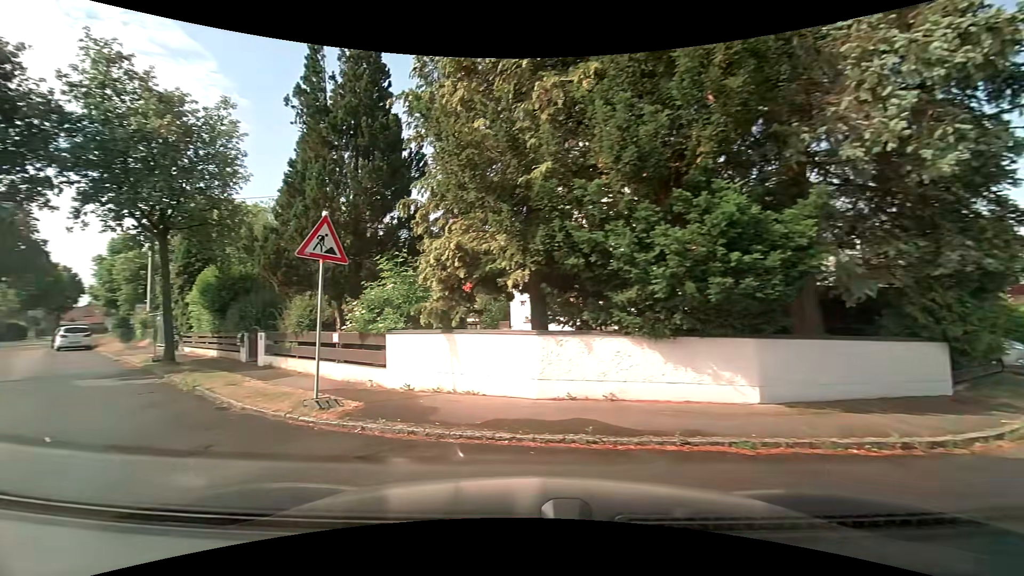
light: Day
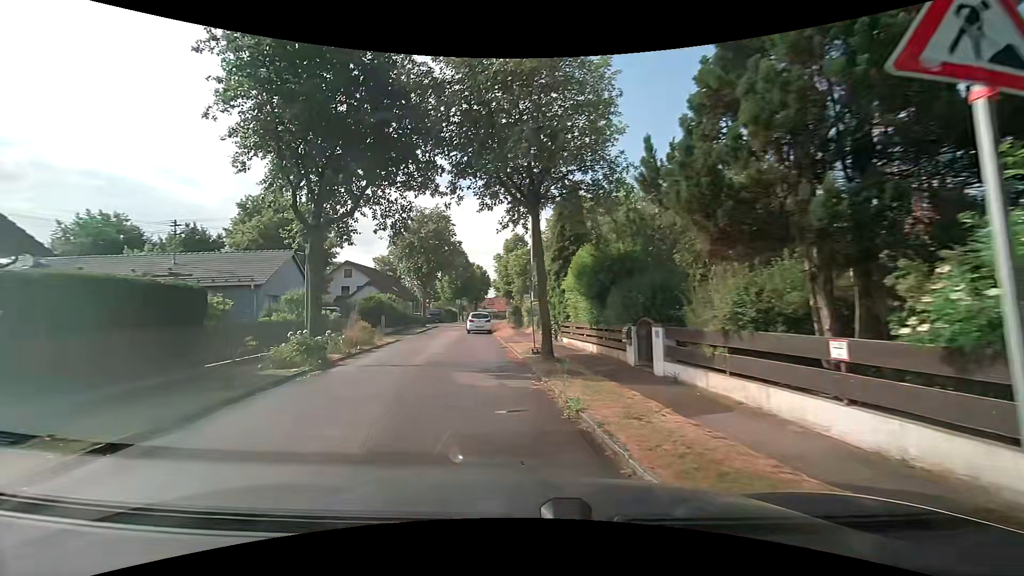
(-2.5, +5.3) m; -43°
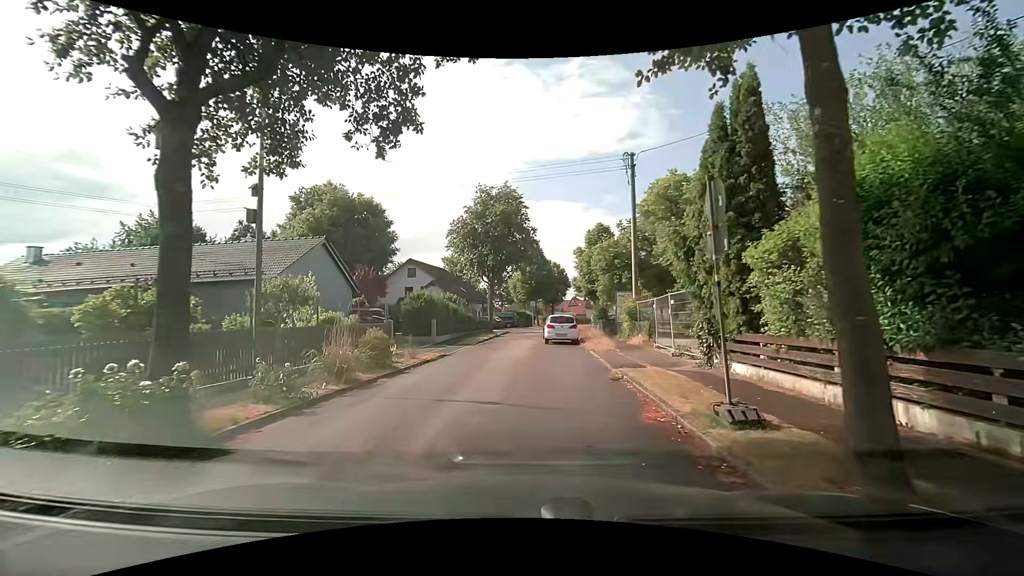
(-1.1, +9.3) m; -8°
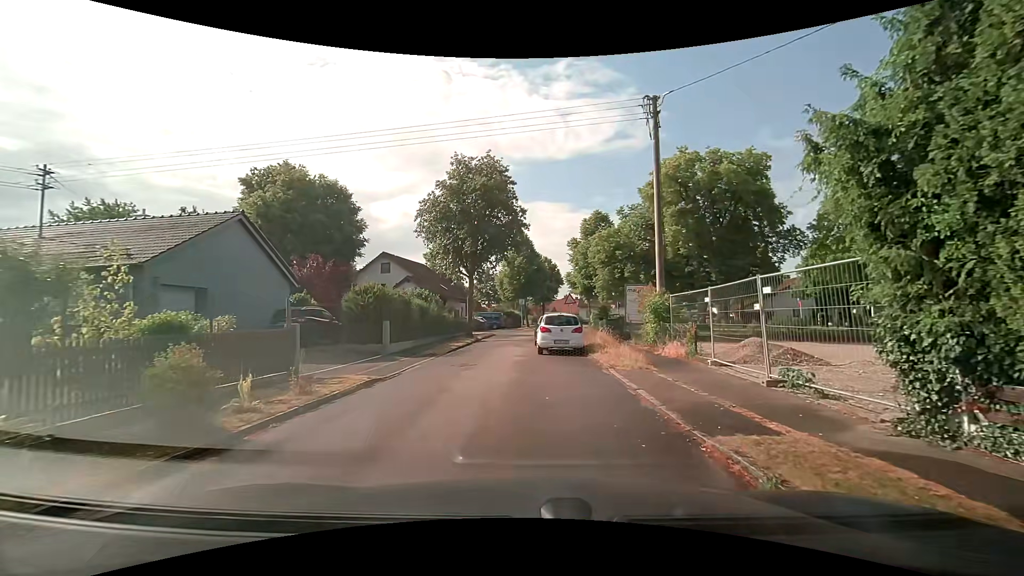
(-0.1, +7.1) m; -1°
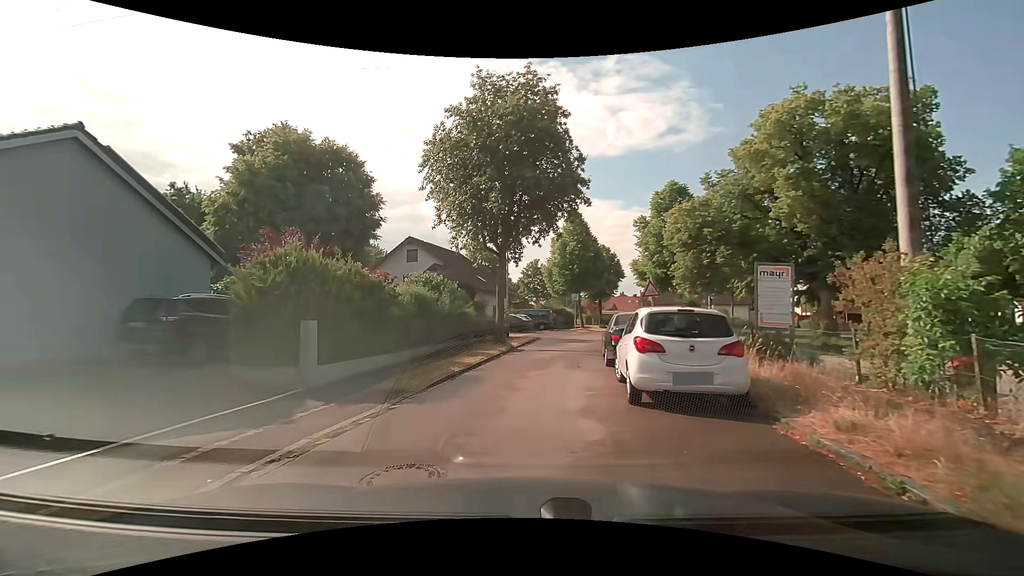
(0.0, +10.5) m; -4°
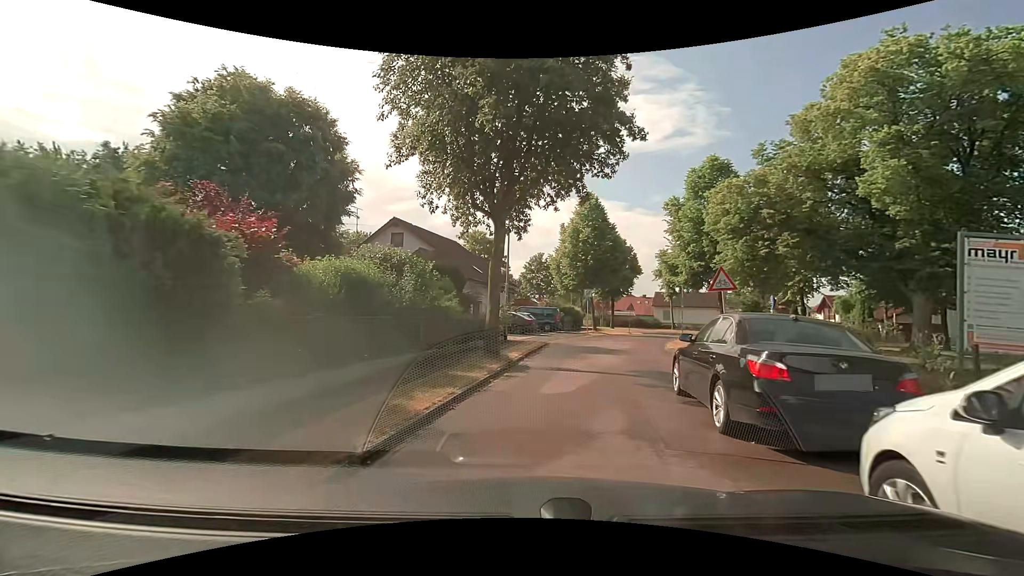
(-0.4, +7.5) m; 0°
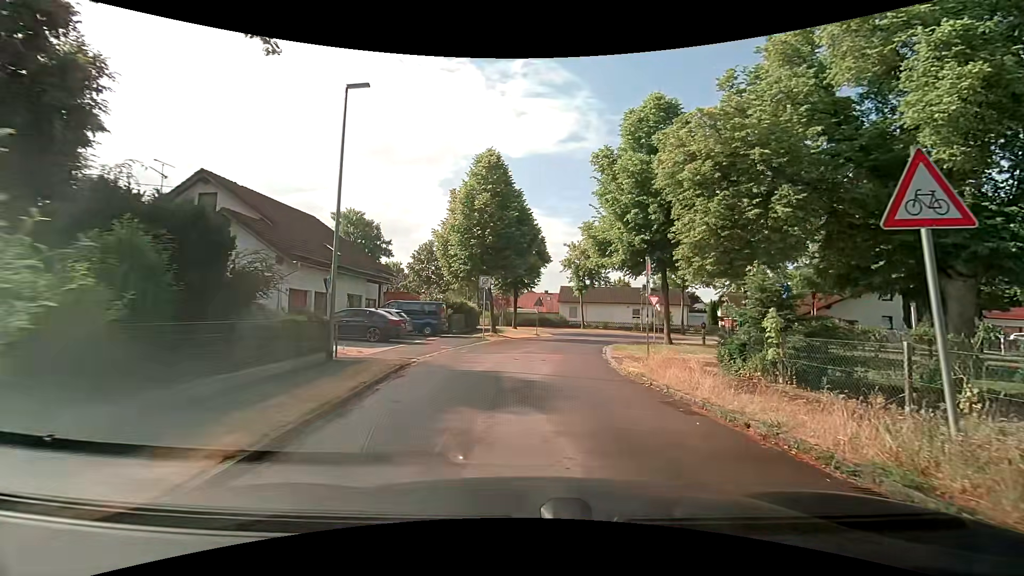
(+0.8, +11.3) m; +11°
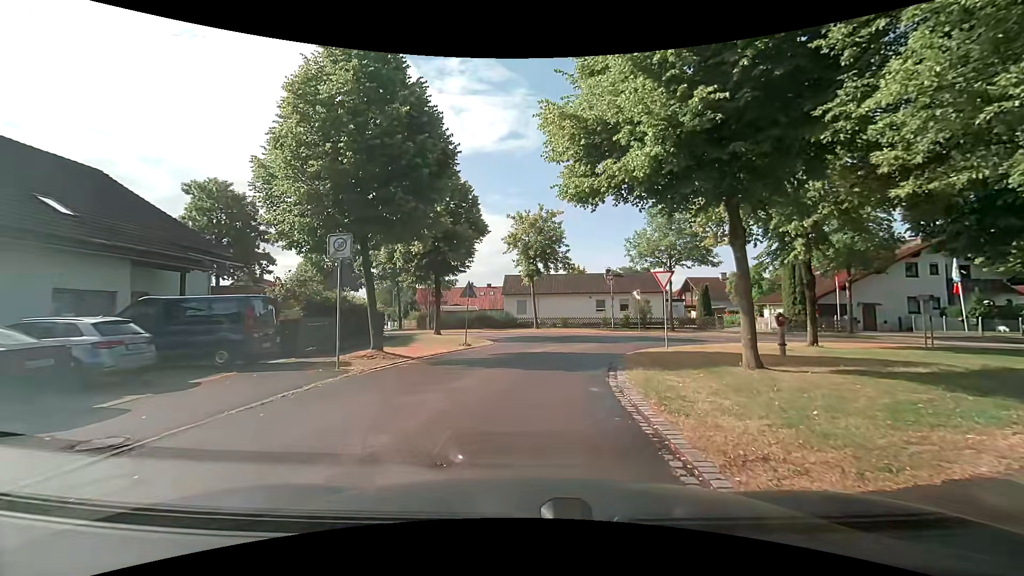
(+0.8, +14.3) m; +6°
(0, +10) (+2, +20) (+6, +29) (+2, +38) (-8, +42) (-17, +46) (-26, +50) (-35, +54) (-45, +57) (-54, +60) m
